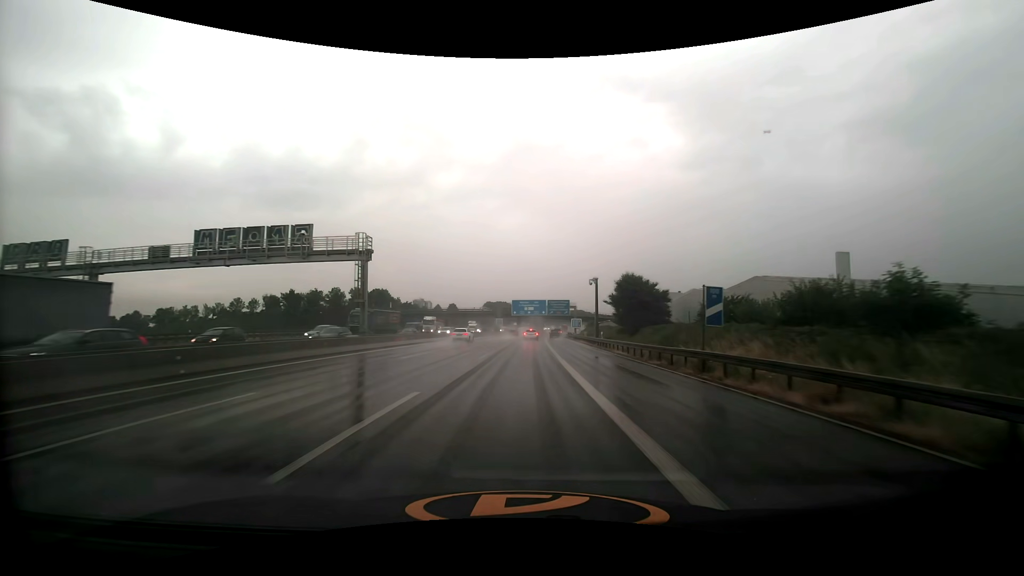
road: motorway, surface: asphalt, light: Day
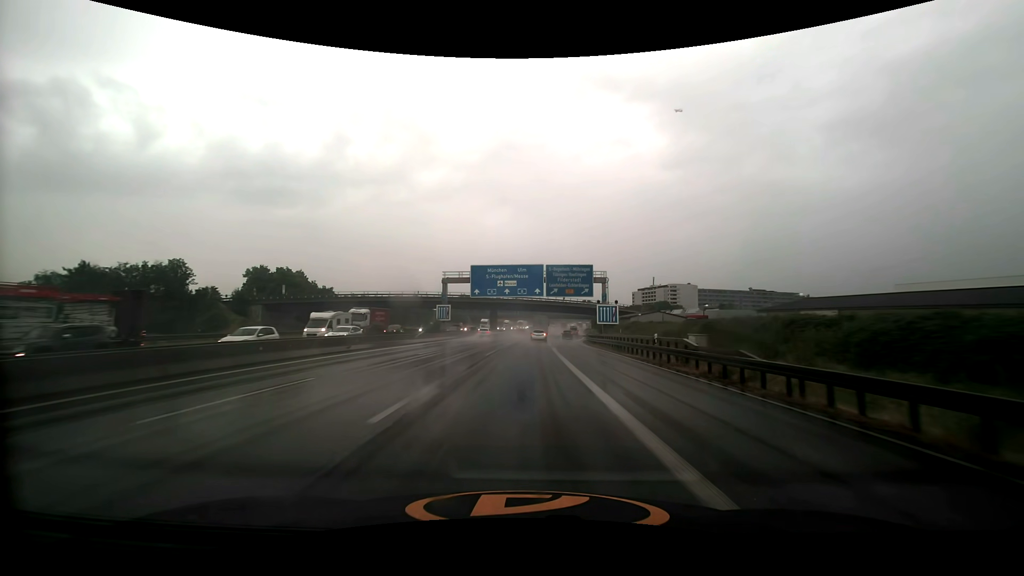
(+1.2, +69.5) m; +2°
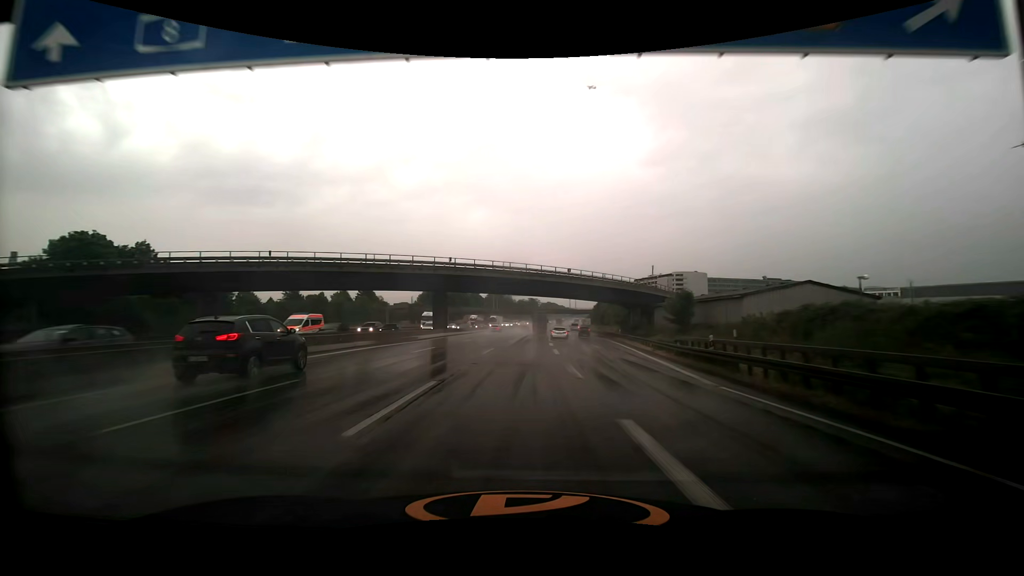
(+0.9, +54.8) m; +2°
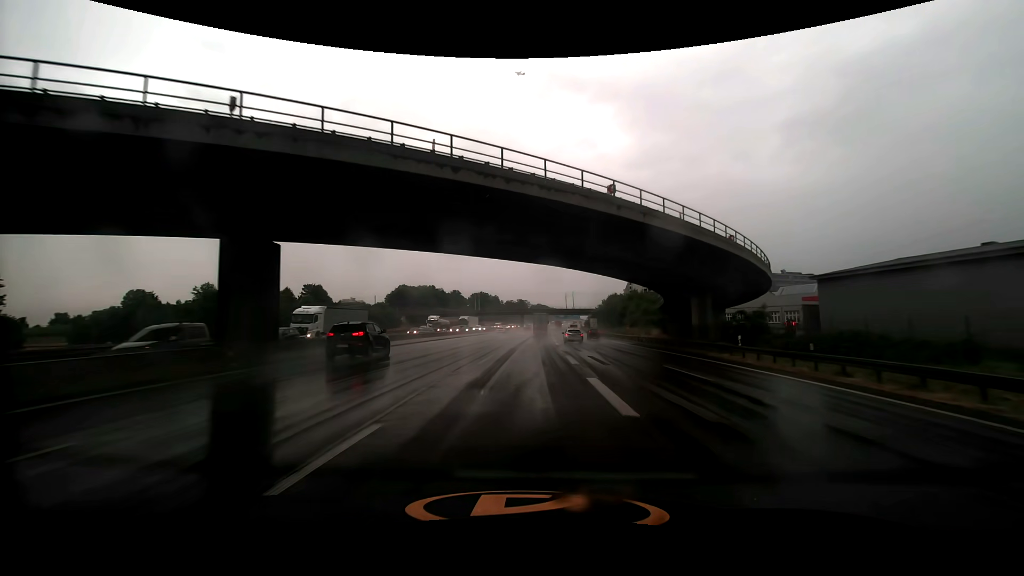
(+0.4, +41.6) m; +1°
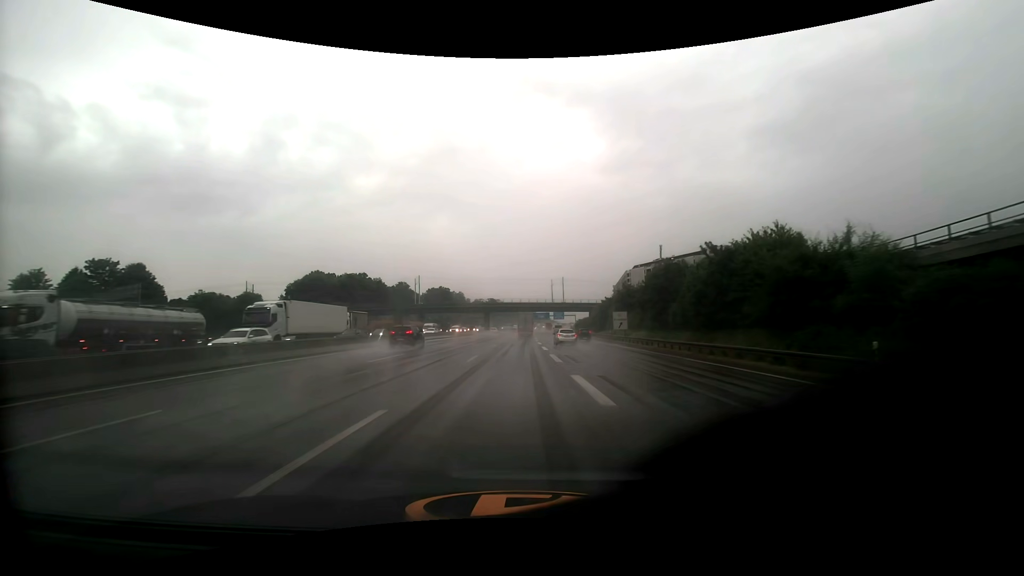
(+2.0, +70.8) m; +3°
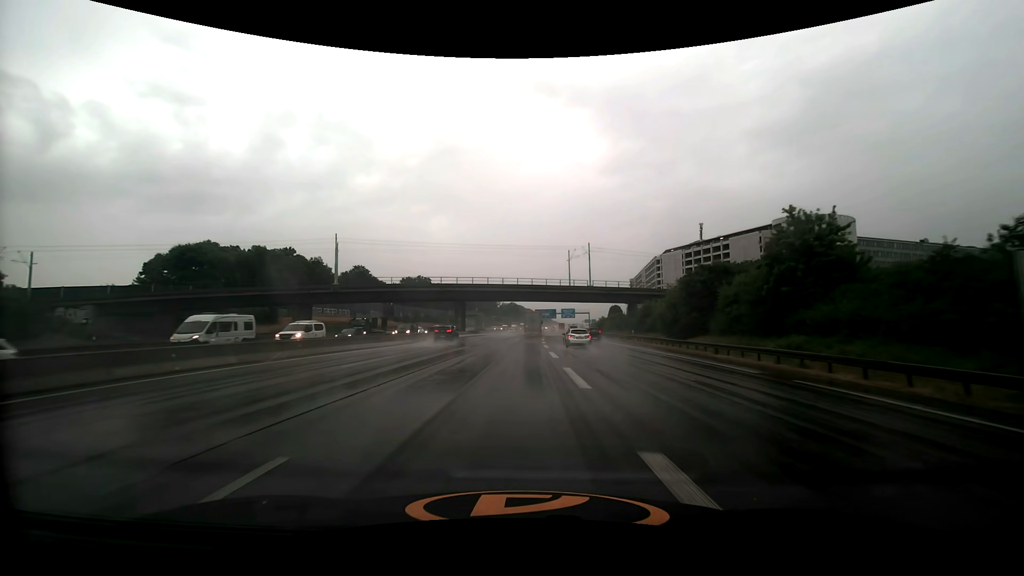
(-0.2, +57.2) m; 0°
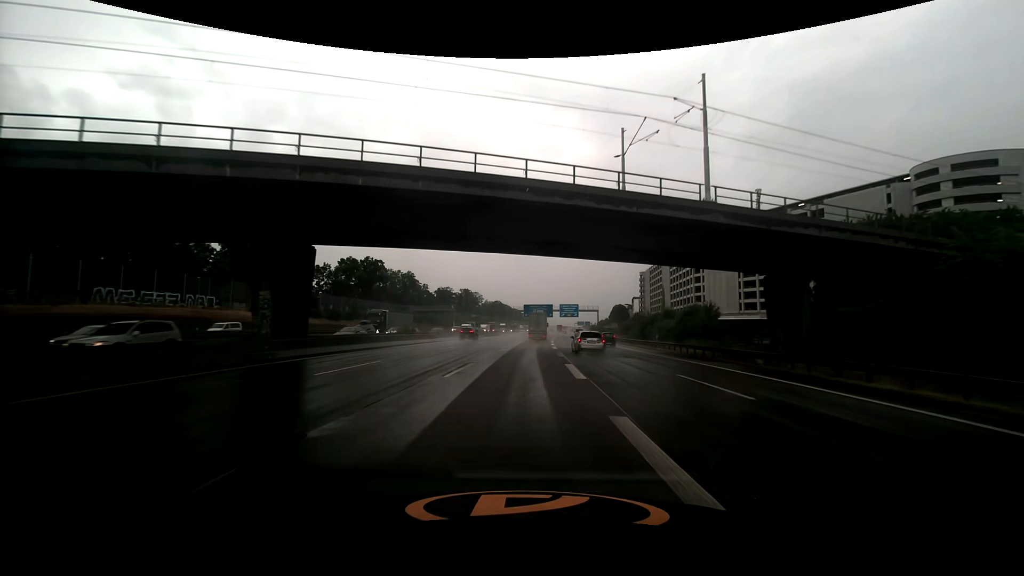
(+0.4, +57.6) m; +1°
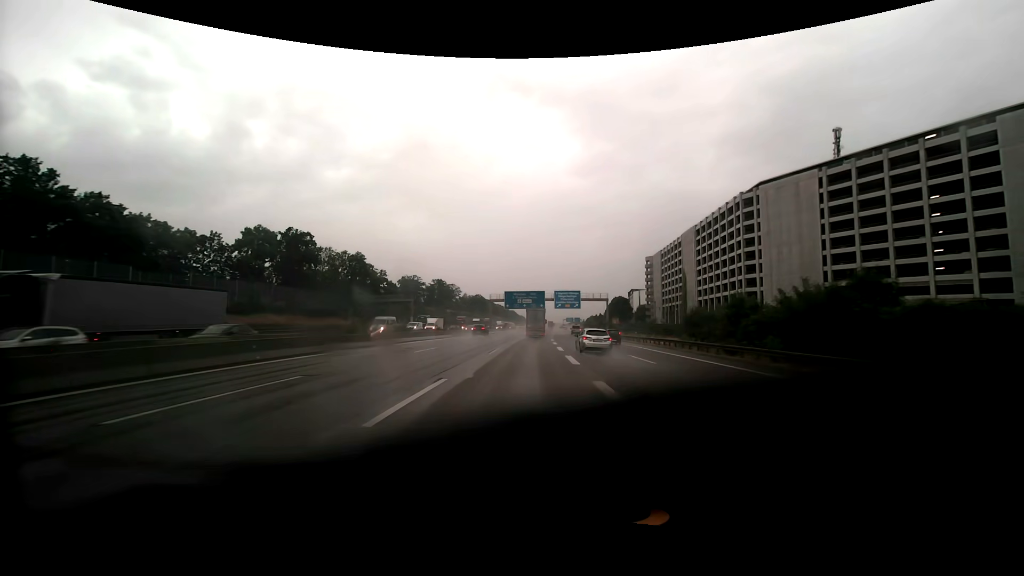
(+0.5, +43.3) m; +2°
(0, +10) (0, +20) (0, +30) (+1, +40) (+1, +50) (+1, +60) (+2, +70) (+2, +80) (+3, +90) (+4, +100) m
